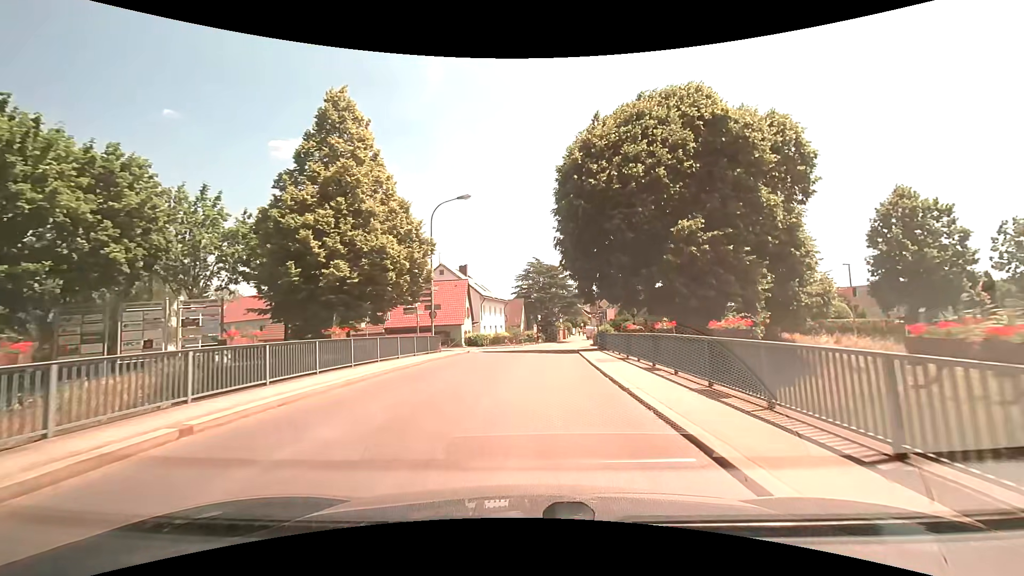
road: tertiary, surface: asphalt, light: Day
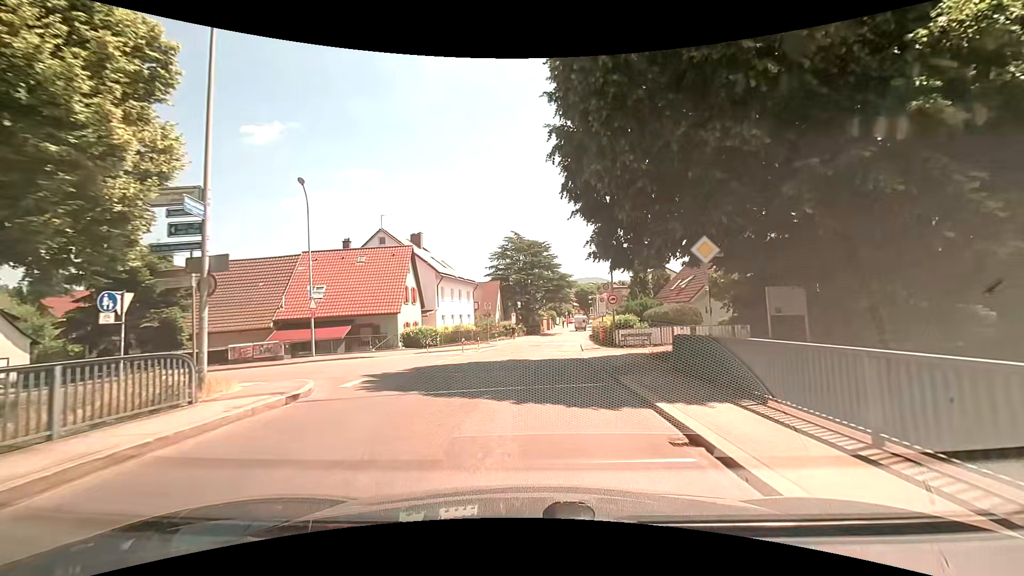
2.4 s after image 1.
(+0.4, +18.8) m; +2°
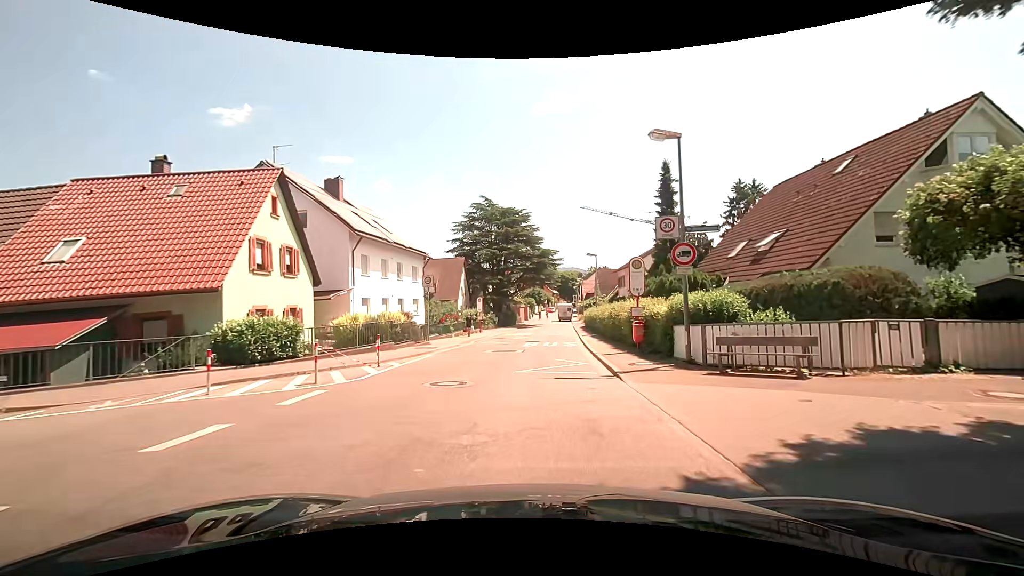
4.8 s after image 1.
(+0.4, +17.3) m; +1°
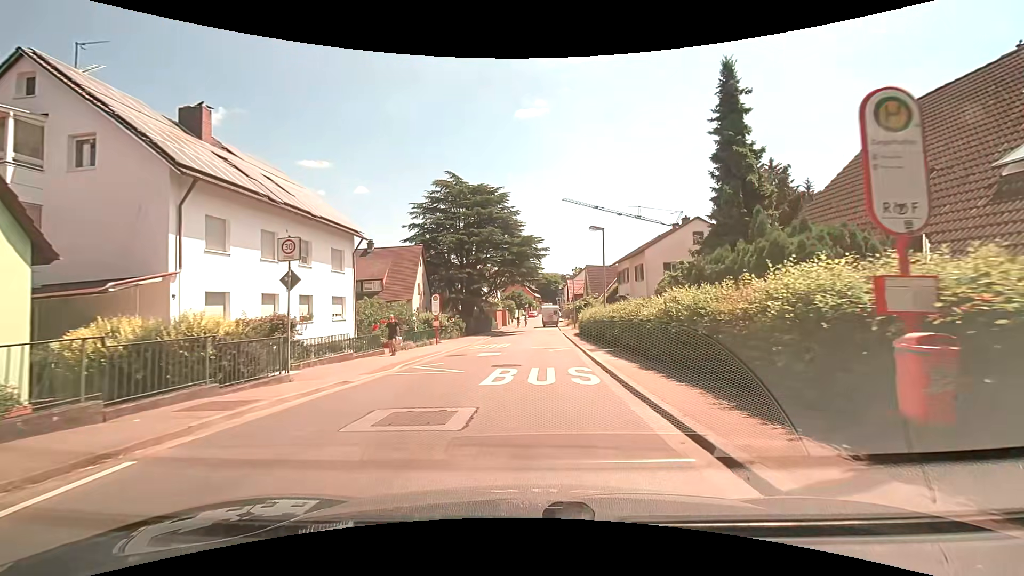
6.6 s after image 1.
(+0.6, +13.2) m; +5°
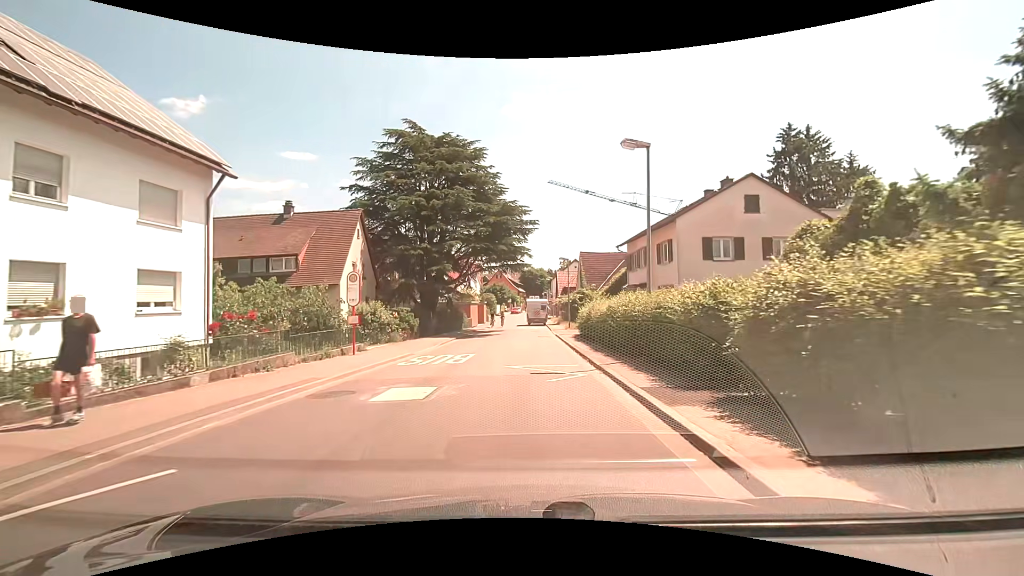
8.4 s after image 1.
(0.0, +12.8) m; +1°
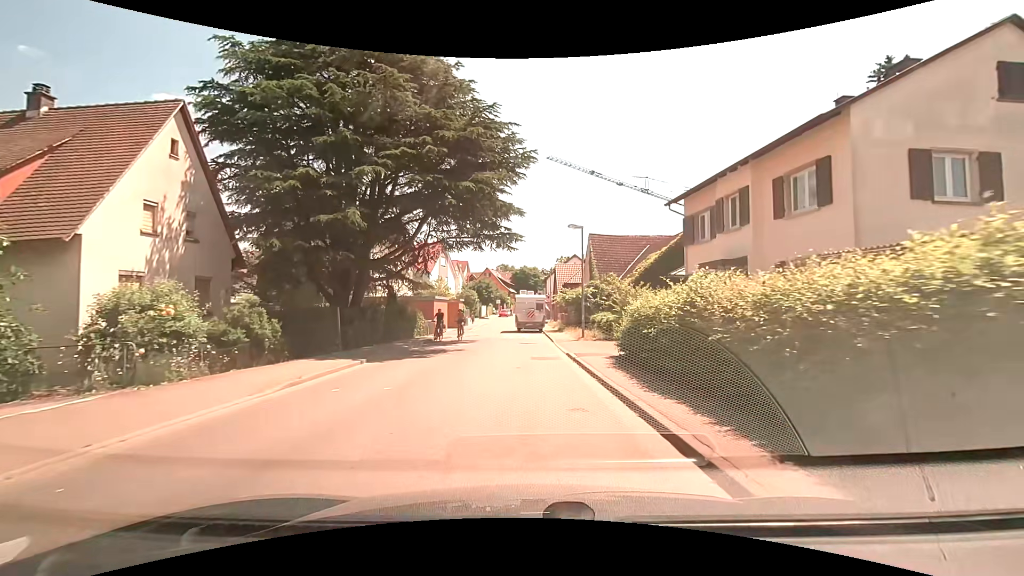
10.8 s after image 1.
(+0.2, +16.3) m; +1°
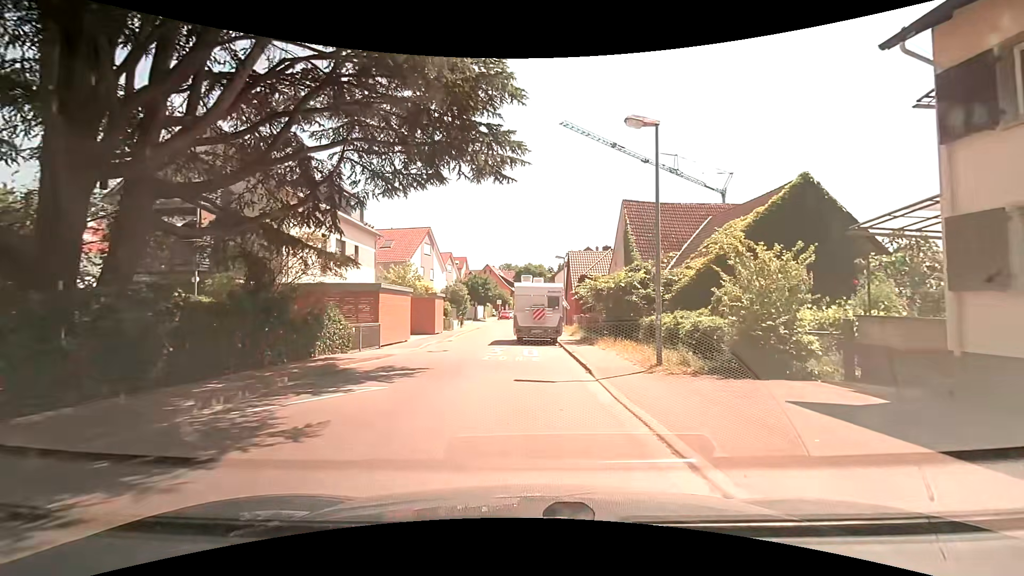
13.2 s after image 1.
(-0.1, +14.3) m; -1°
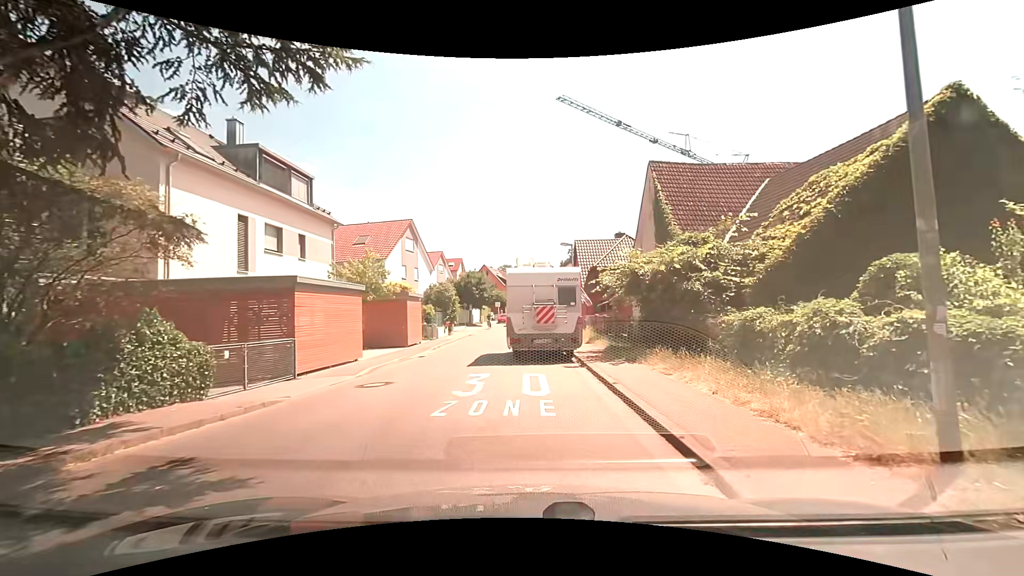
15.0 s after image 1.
(0.0, +7.8) m; -1°
(-1, +10) (-3, +20) (-1, +30) (0, +39) (0, +49) (+1, +59) (+1, +69) (+1, +79) (+2, +89) (+3, +99) m
